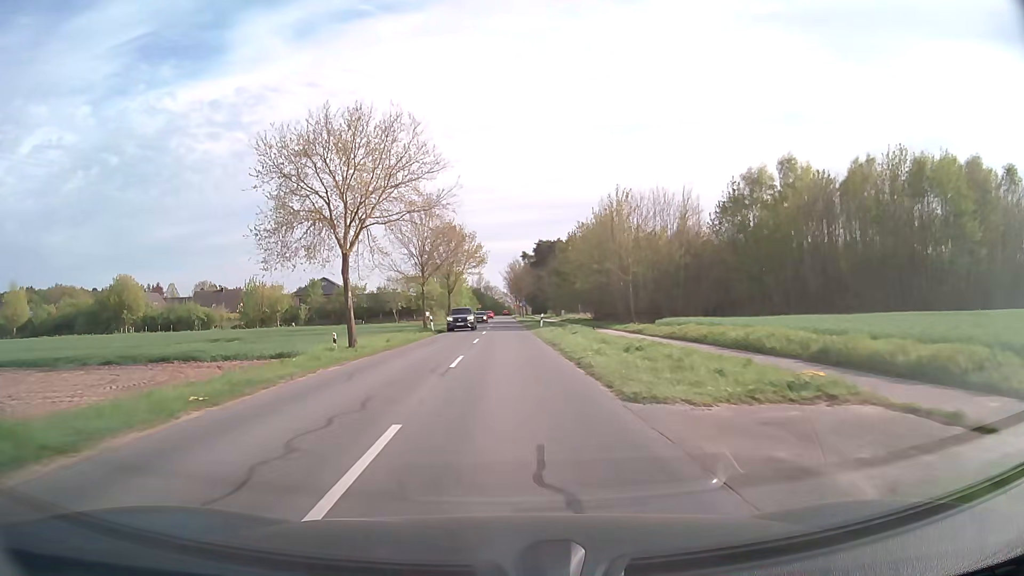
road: secondary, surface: asphalt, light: Day
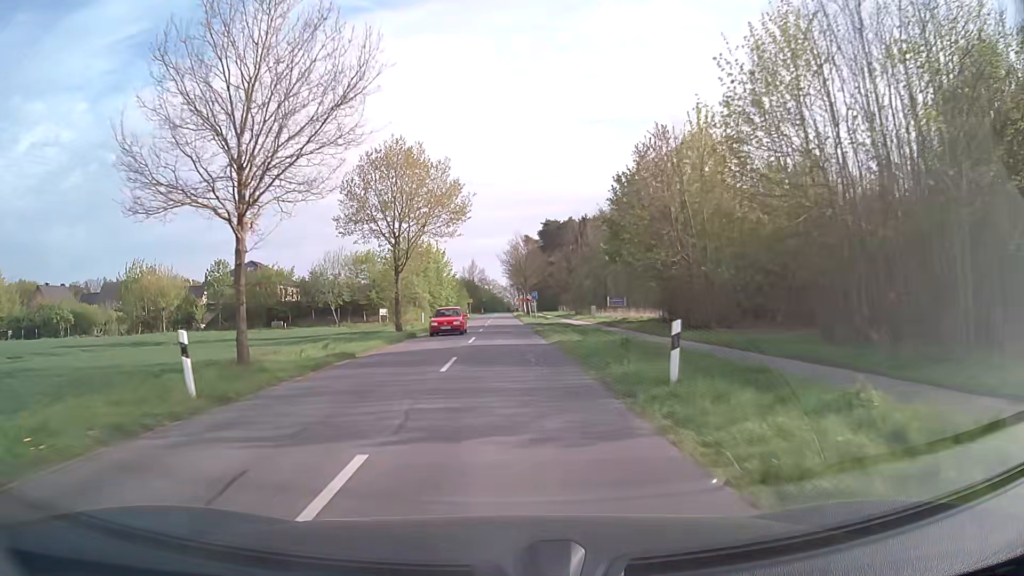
(0.0, +37.6) m; 0°
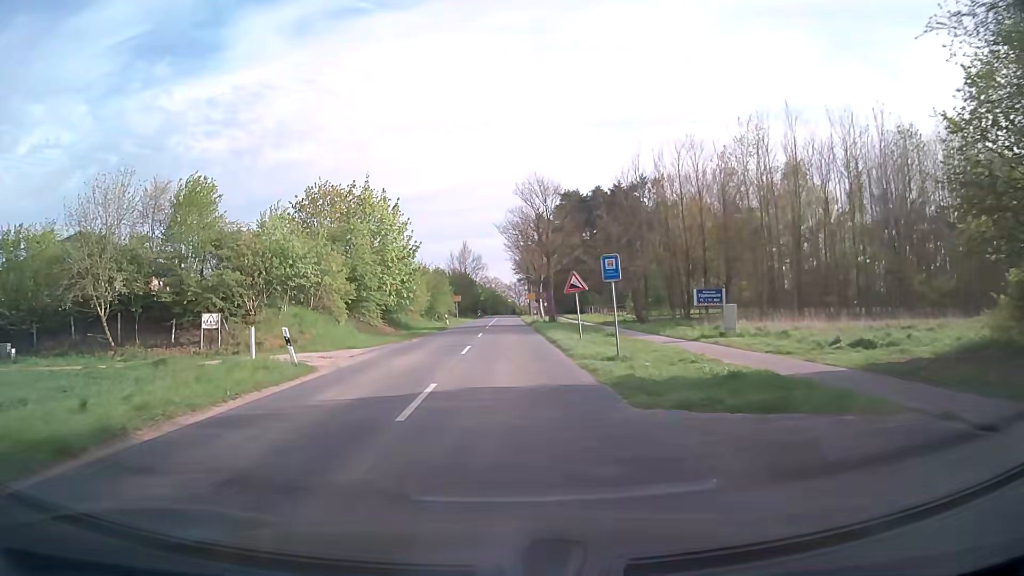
(-0.1, +41.8) m; 0°
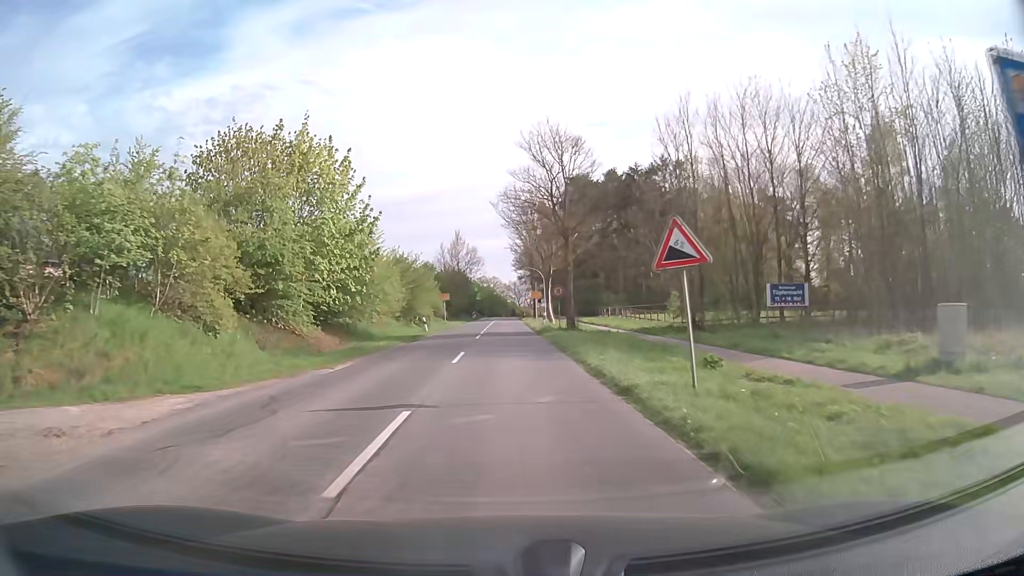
(0.0, +15.3) m; 0°
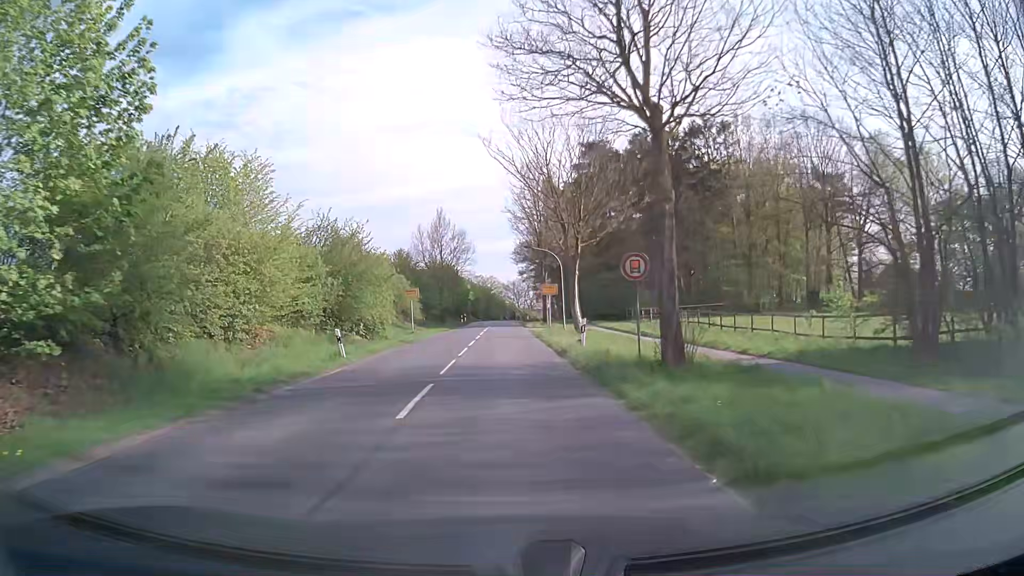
(+0.1, +22.3) m; 0°
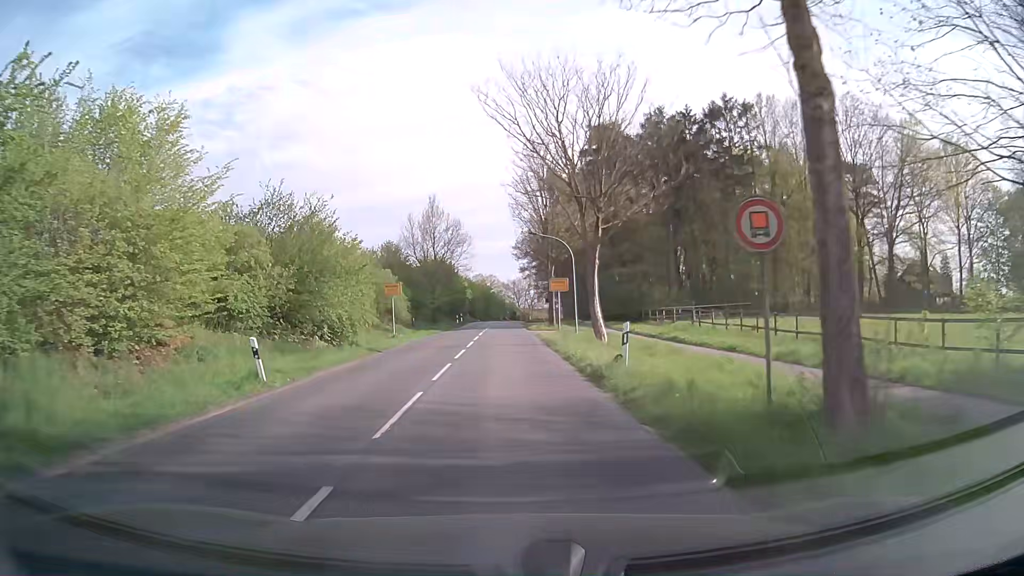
(0.0, +7.4) m; 0°
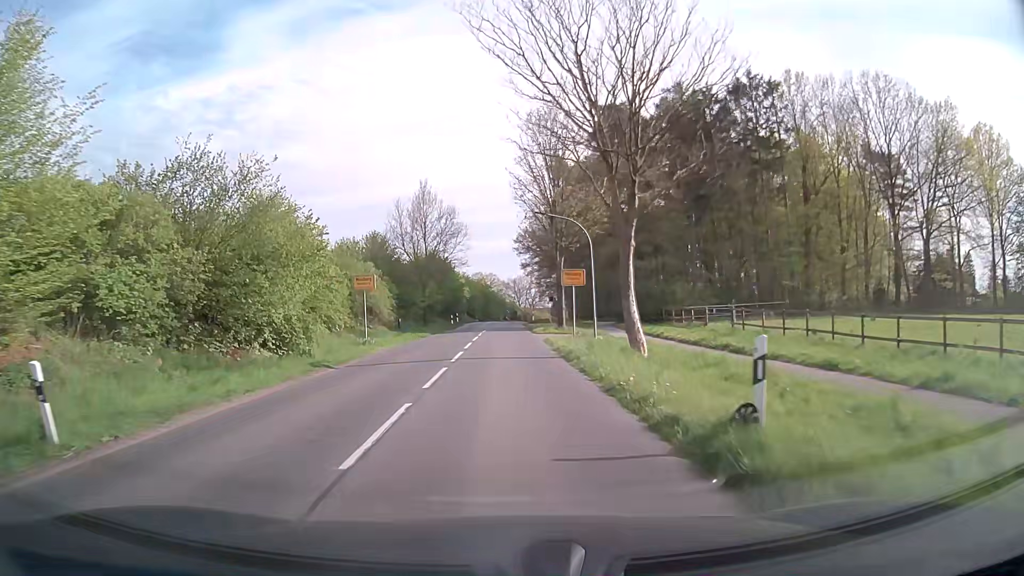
(0.0, +7.5) m; 0°
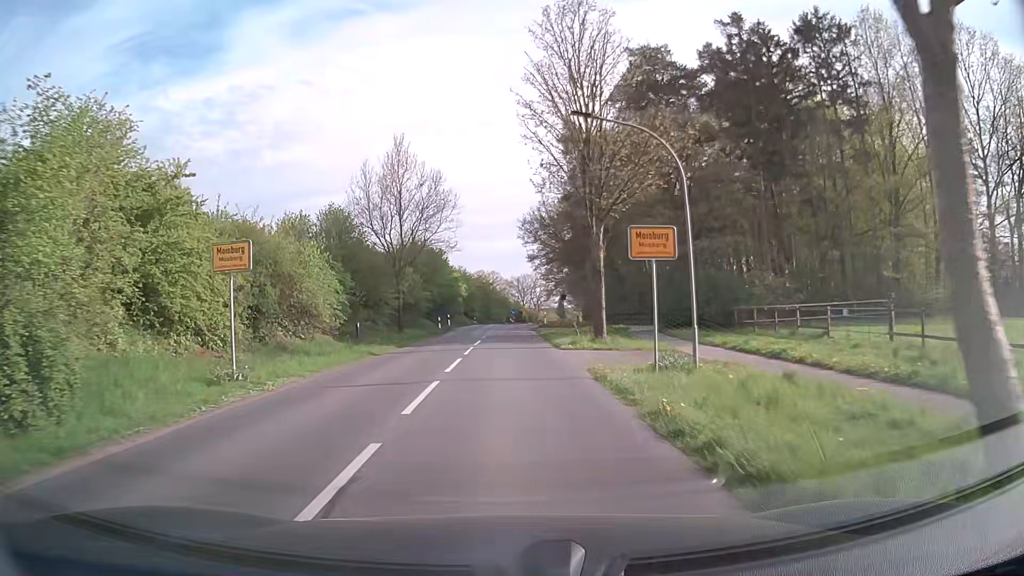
(0.0, +14.9) m; 0°
(0, +10) (0, +20) (0, +30) (0, +40) (0, +50) (+1, +60) (+3, +70) (+4, +80) (+4, +90) (+5, +100) m
